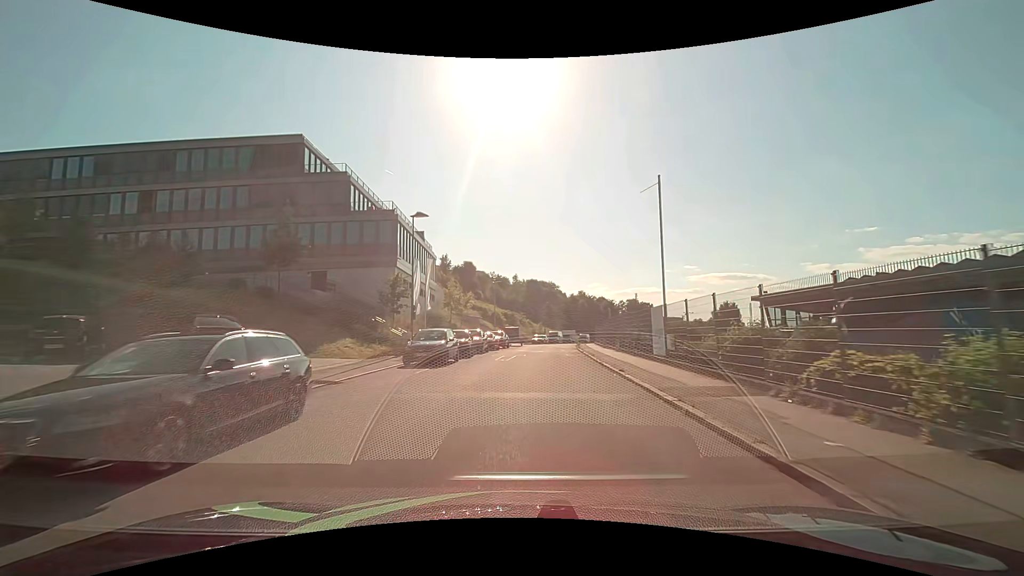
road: residential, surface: asphalt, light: Day
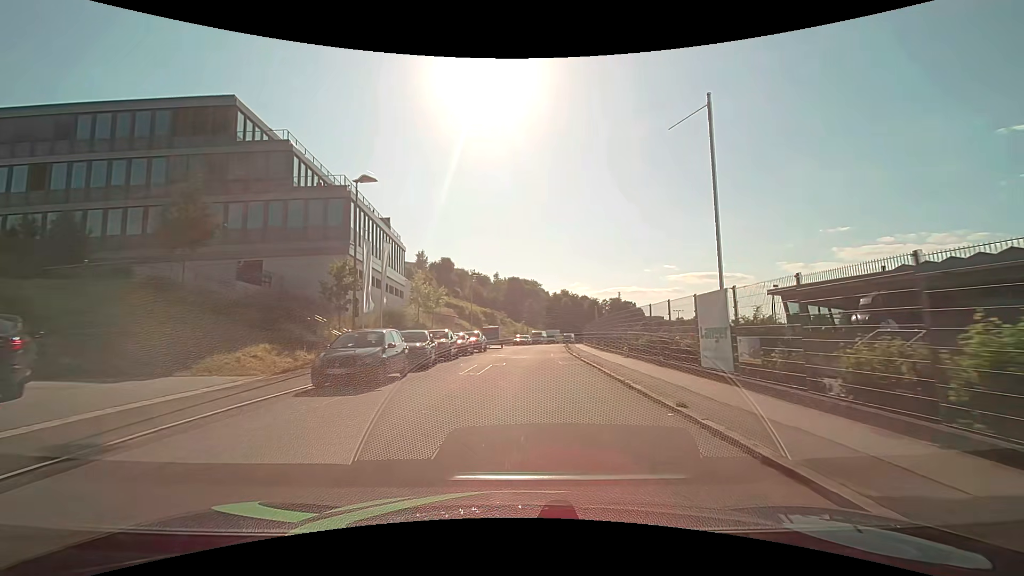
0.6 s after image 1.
(+0.2, +7.1) m; +2°
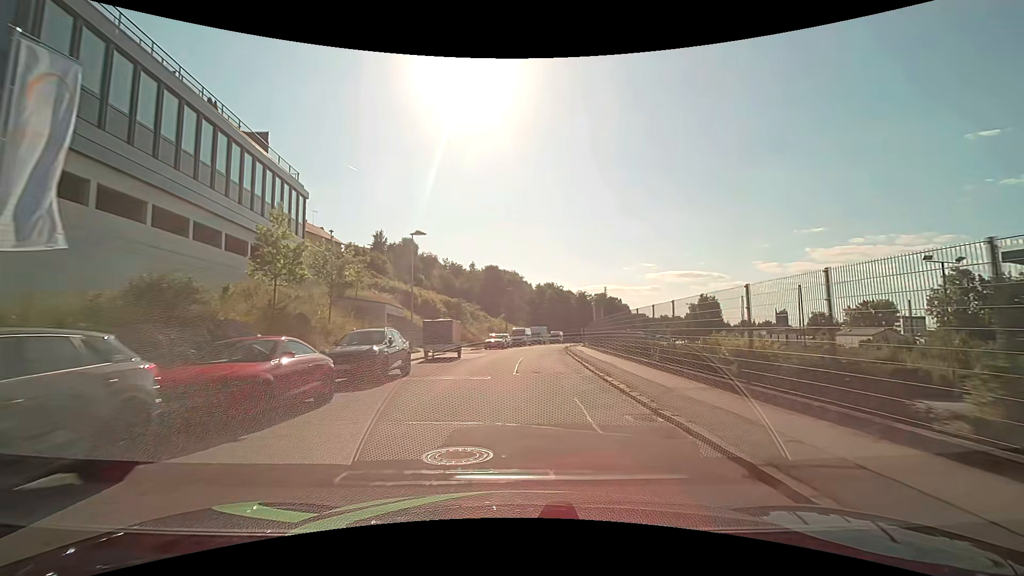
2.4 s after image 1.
(+0.6, +21.6) m; +3°
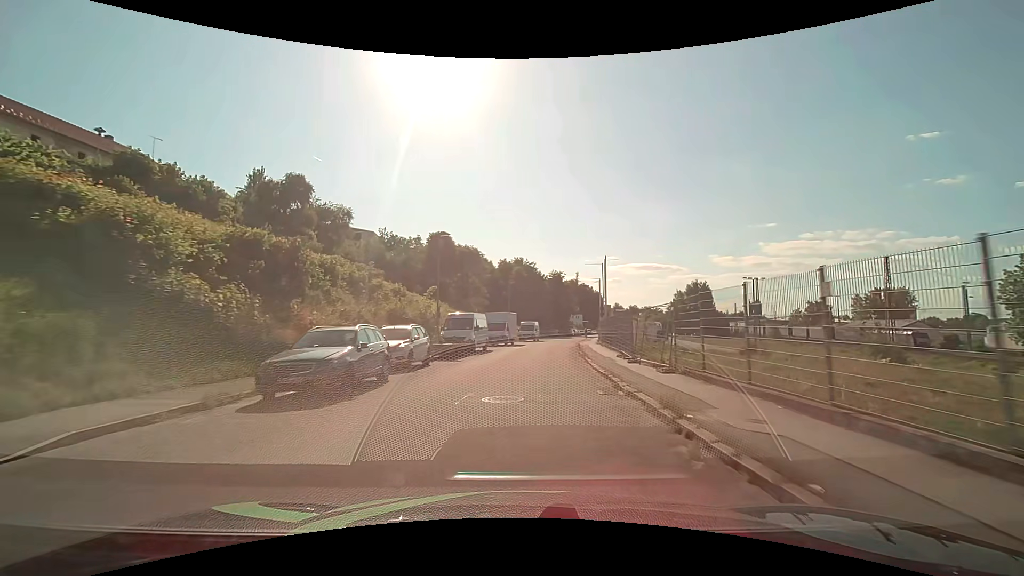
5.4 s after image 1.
(+1.3, +35.8) m; +4°
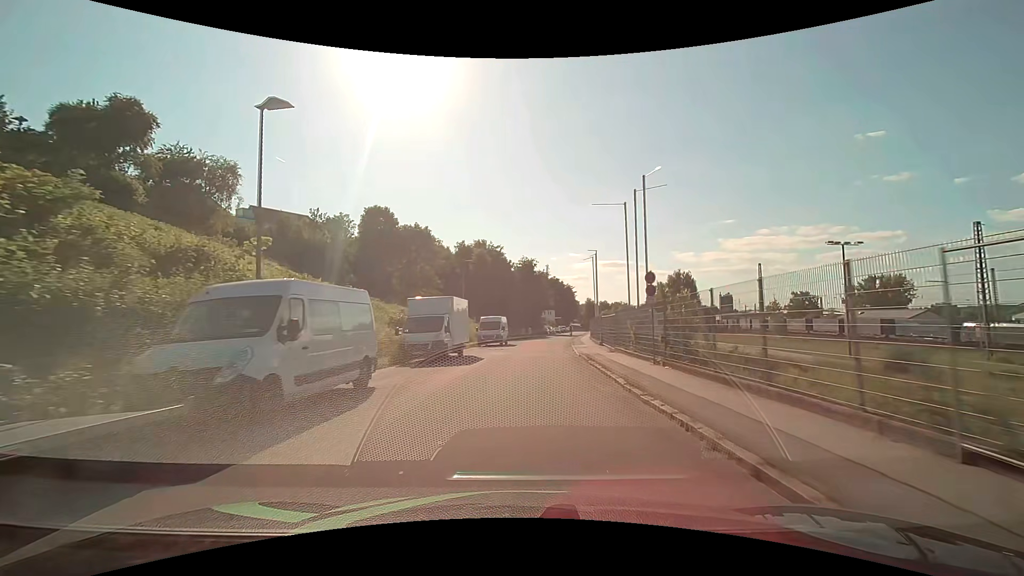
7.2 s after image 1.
(+0.7, +21.0) m; +4°
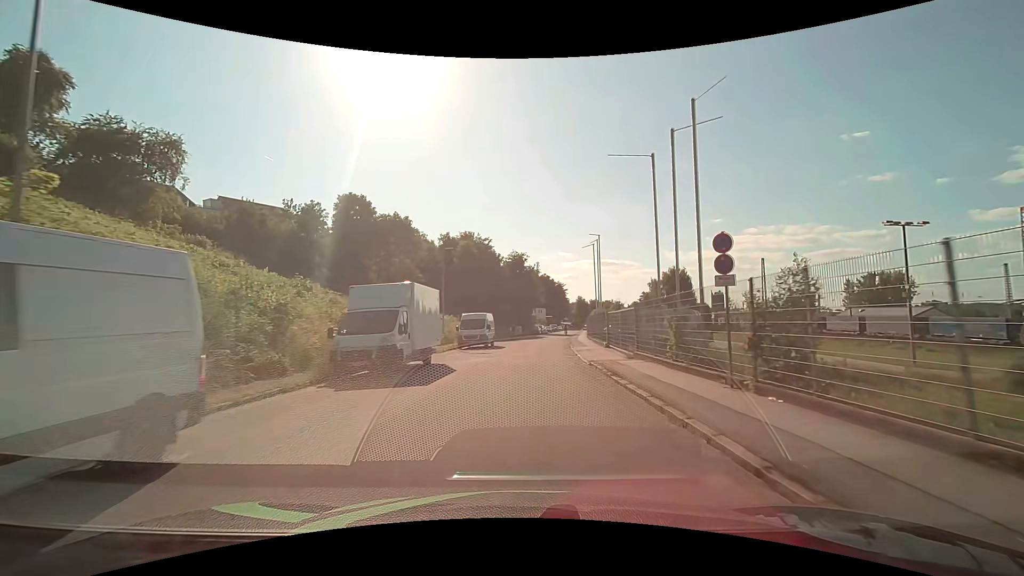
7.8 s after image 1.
(+0.1, +6.7) m; +2°
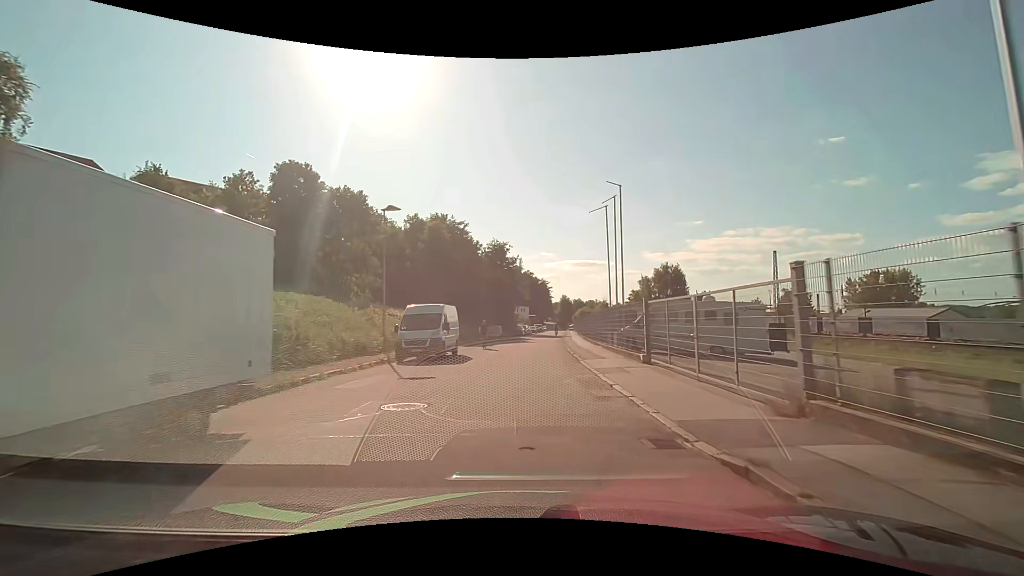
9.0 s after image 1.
(+0.2, +12.9) m; +1°
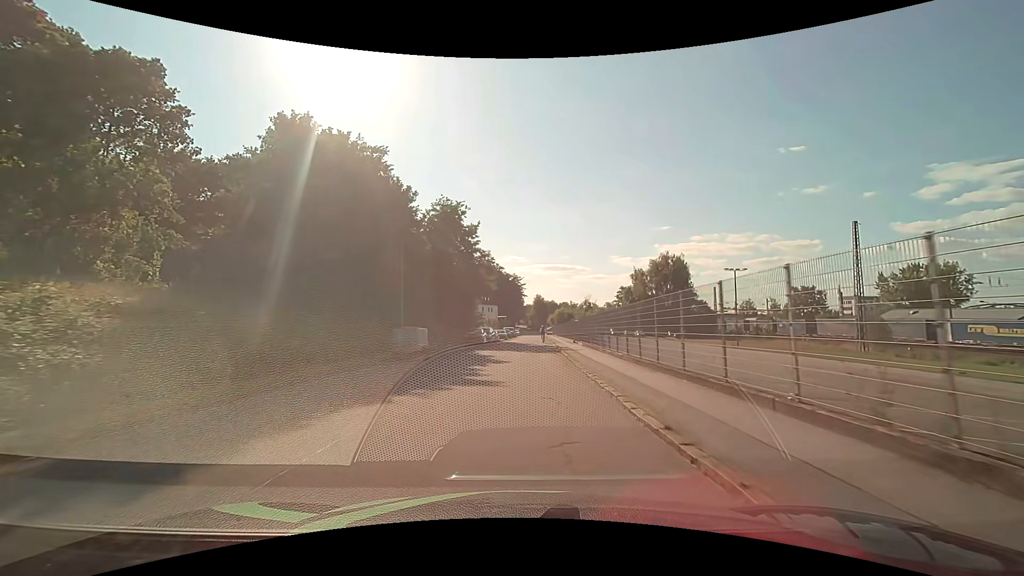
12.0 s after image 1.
(+1.3, +30.5) m; +4°
(0, +10) (0, +20) (+1, +30) (+1, +40) (+1, +50) (+2, +60) (+2, +70) (+3, +80) (+3, +90) (+4, +100) m
